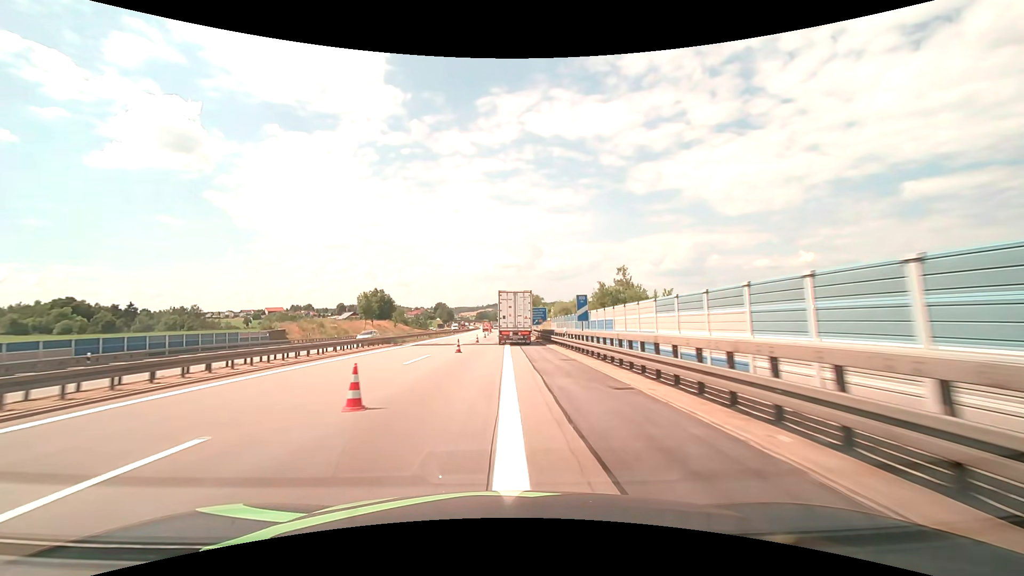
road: motorway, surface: asphalt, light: Day
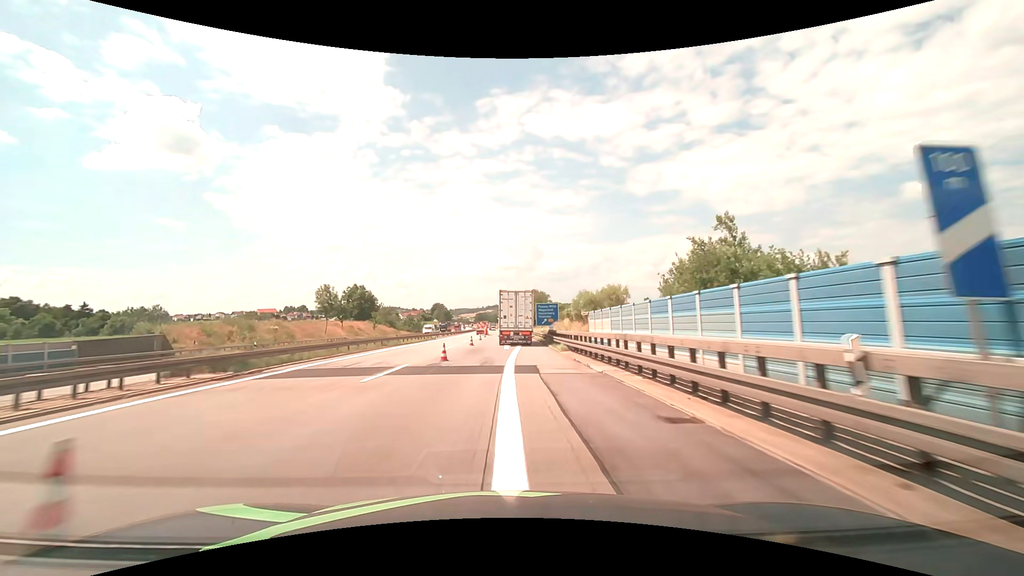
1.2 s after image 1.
(0.0, +23.7) m; 0°
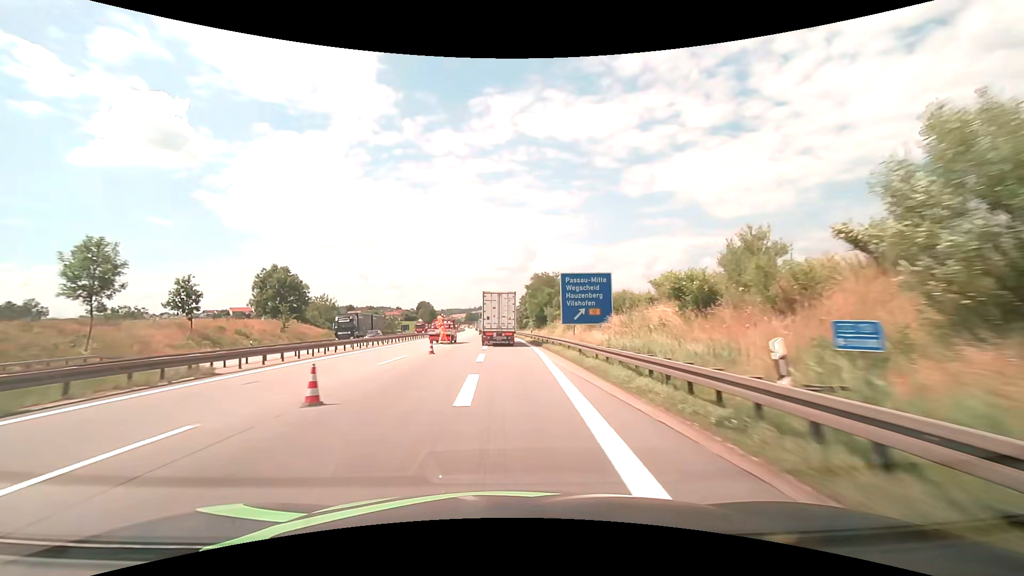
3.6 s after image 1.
(+0.3, +46.8) m; +1°
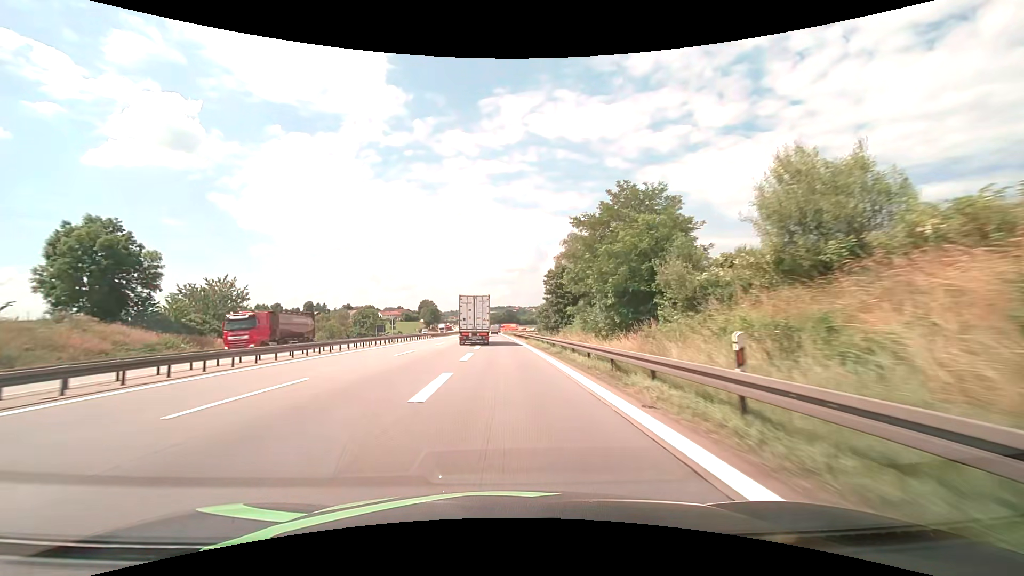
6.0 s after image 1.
(-0.5, +47.7) m; -1°
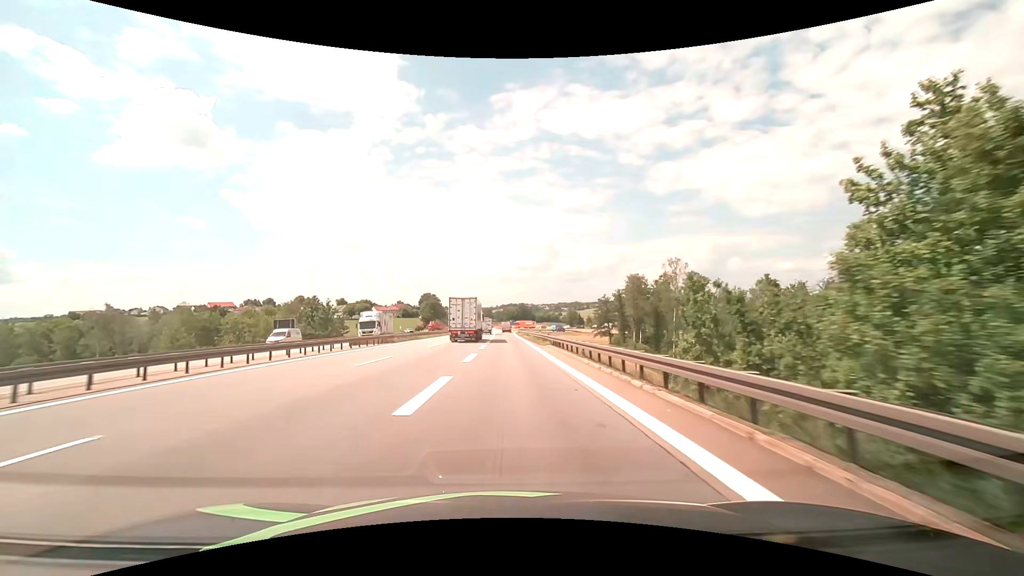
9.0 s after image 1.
(-1.2, +61.7) m; -2°
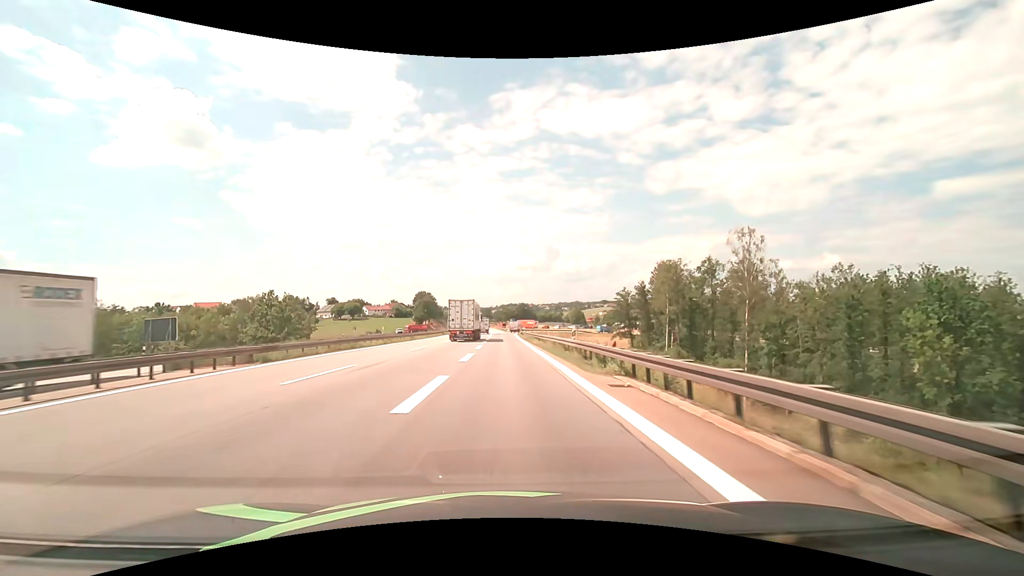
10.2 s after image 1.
(+0.4, +23.7) m; +1°
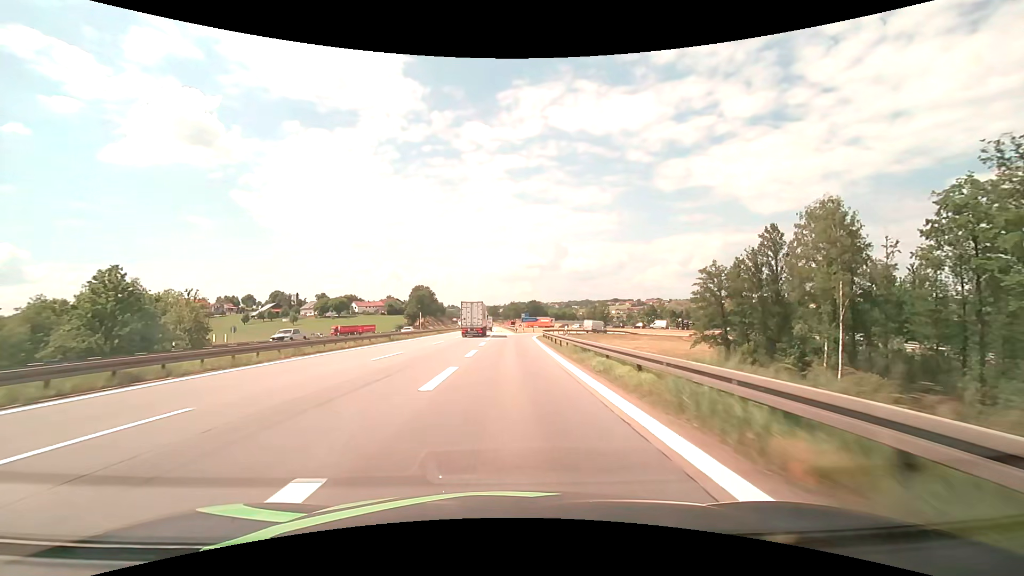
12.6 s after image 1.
(-0.4, +45.4) m; -1°
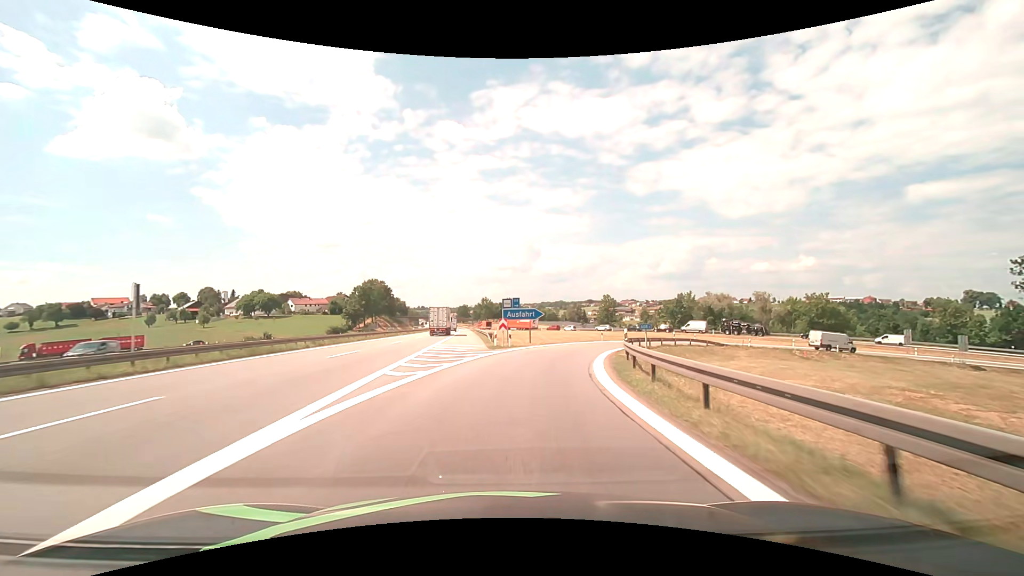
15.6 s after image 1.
(+0.5, +51.7) m; +3°
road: motorway_link
(0, +10) (+1, +20) (+4, +30) (+7, +39) (+12, +48) (+19, +55) (+26, +62) (+35, +66) (+45, +69) (+55, +70) m
